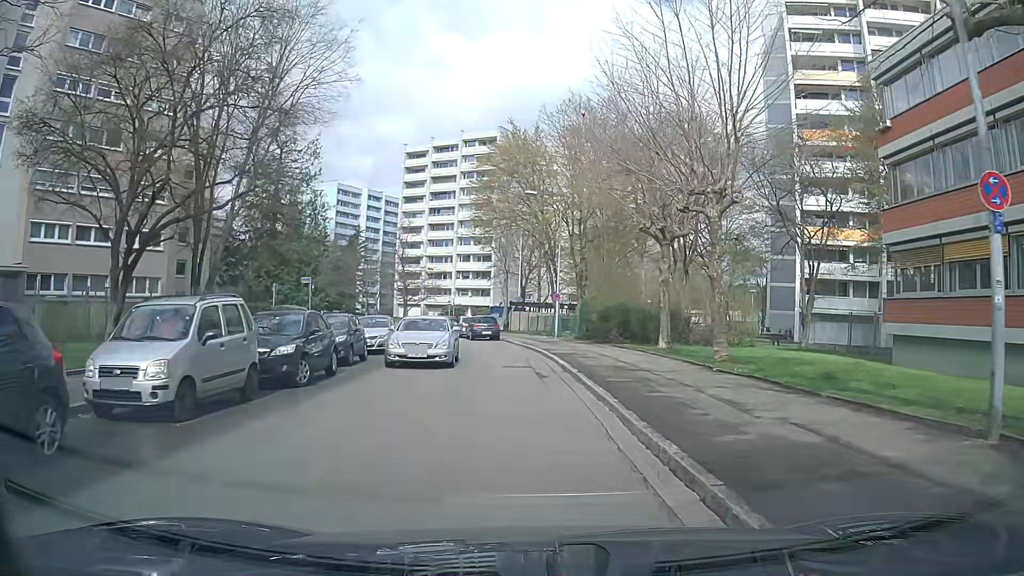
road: residential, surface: asphalt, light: Day
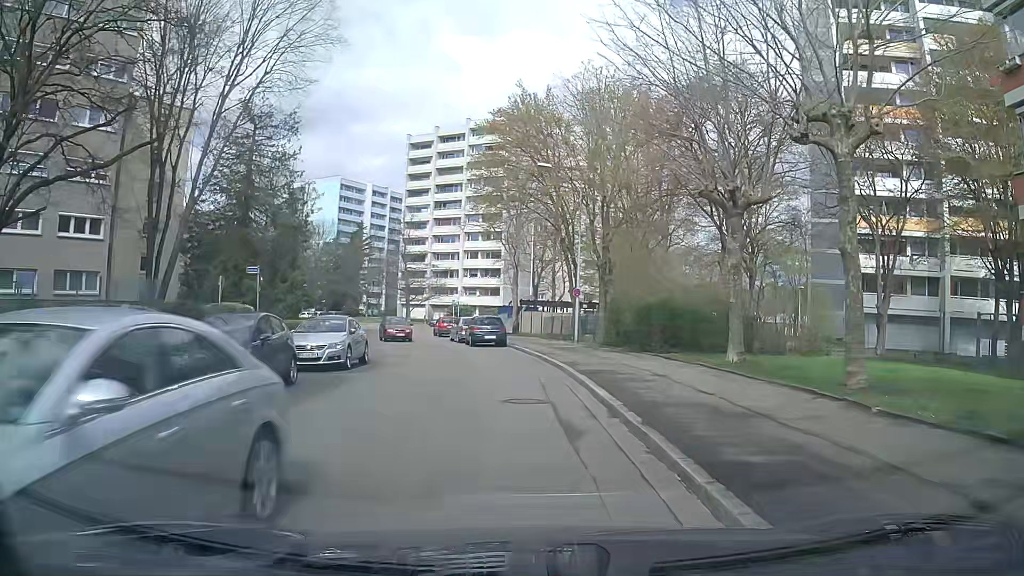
(-0.1, +7.5) m; -2°
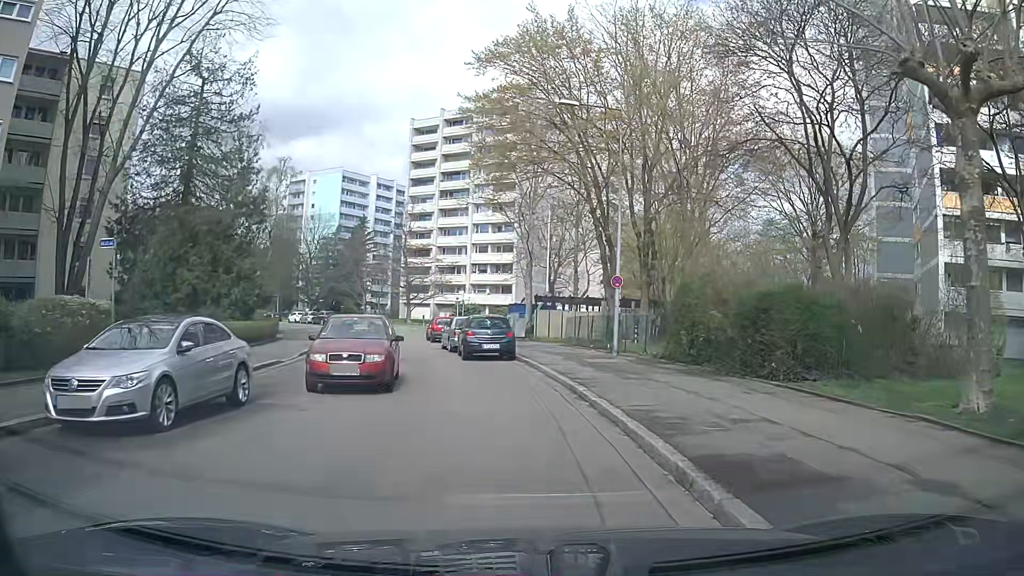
(0.0, +10.0) m; +1°
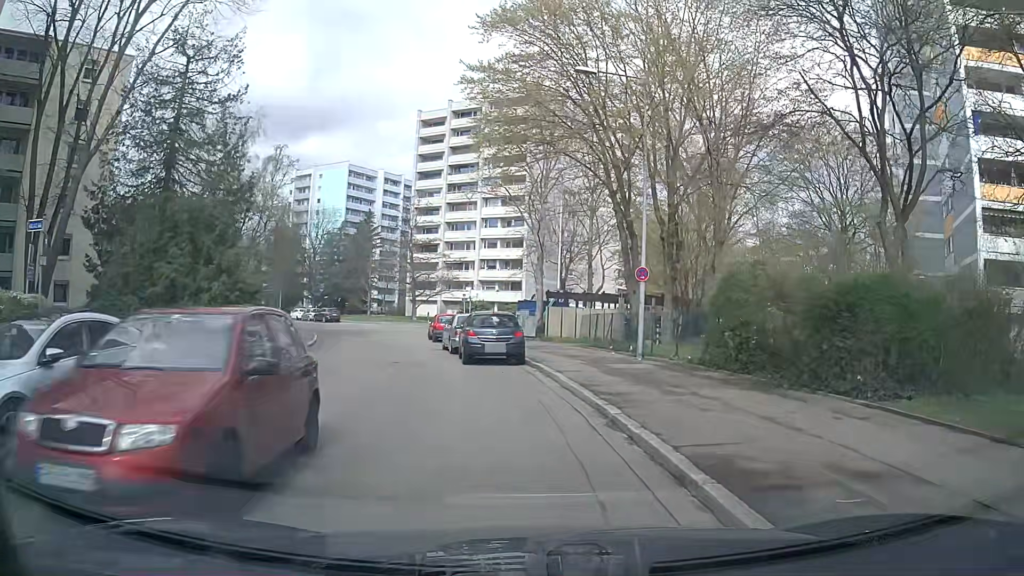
(-0.1, +3.1) m; -3°
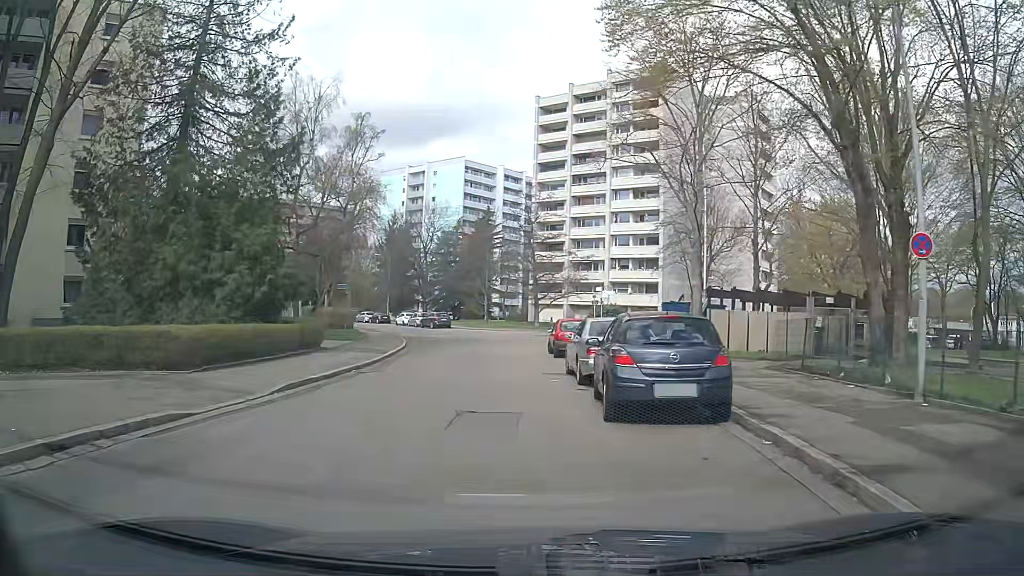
(-0.6, +9.7) m; -10°
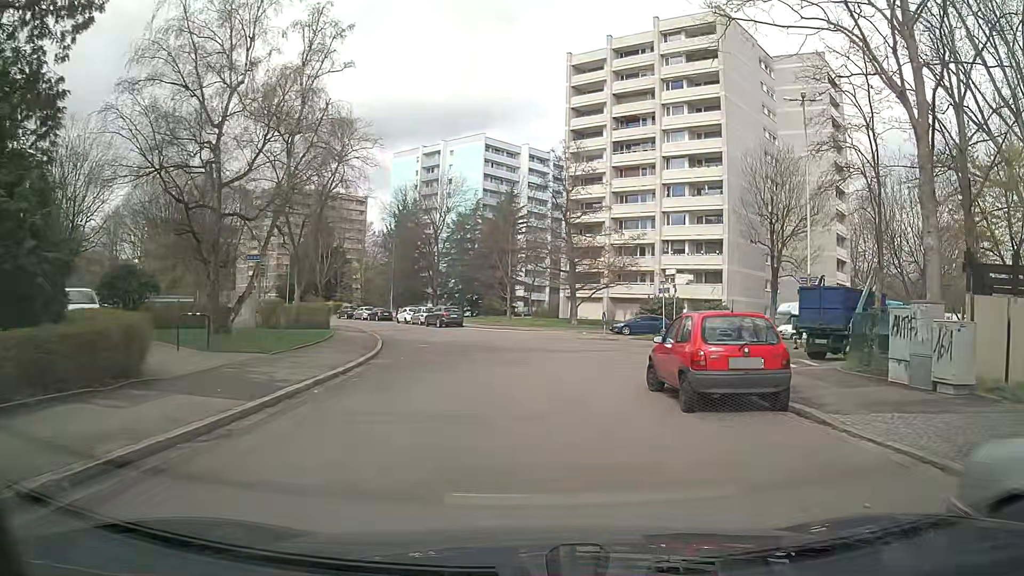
(-0.9, +15.2) m; -3°
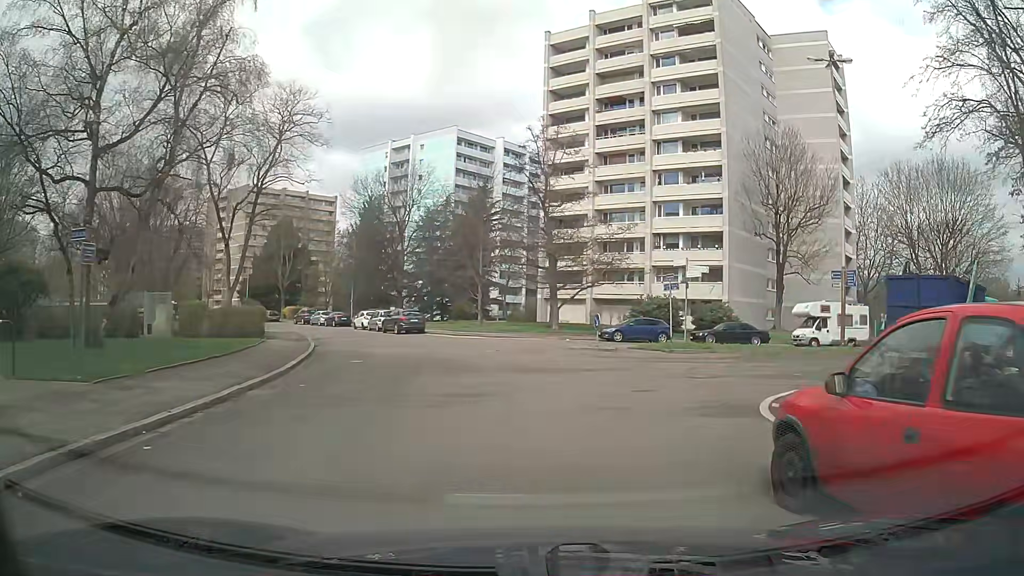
(+0.3, +7.4) m; +3°
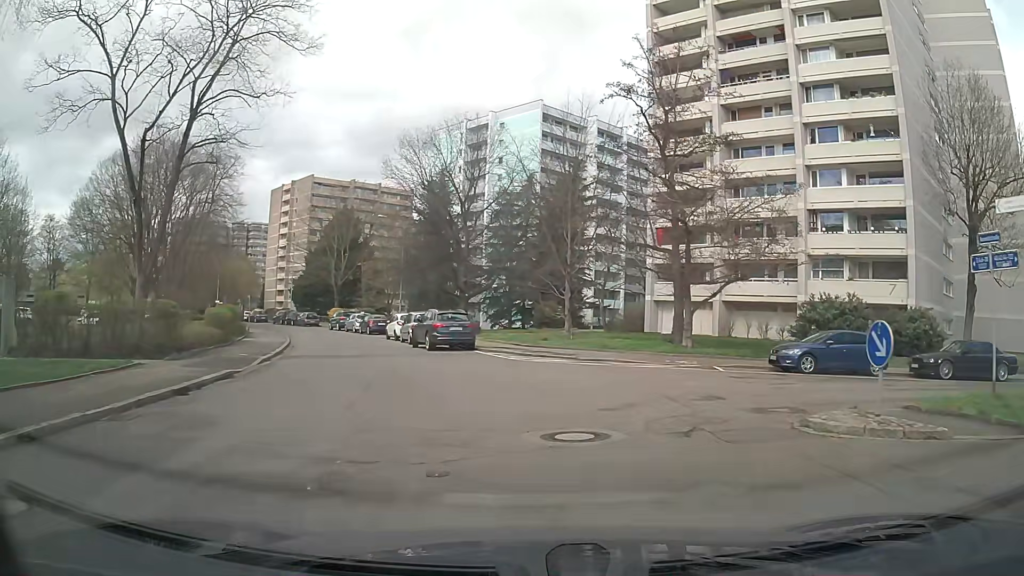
(-0.9, +17.0) m; -8°
(-1, +10) (-3, +20) (-6, +29) (-10, +39) (-14, +48) (-18, +57) (-23, +65) (-30, +73) (-36, +81) (-43, +88) m
